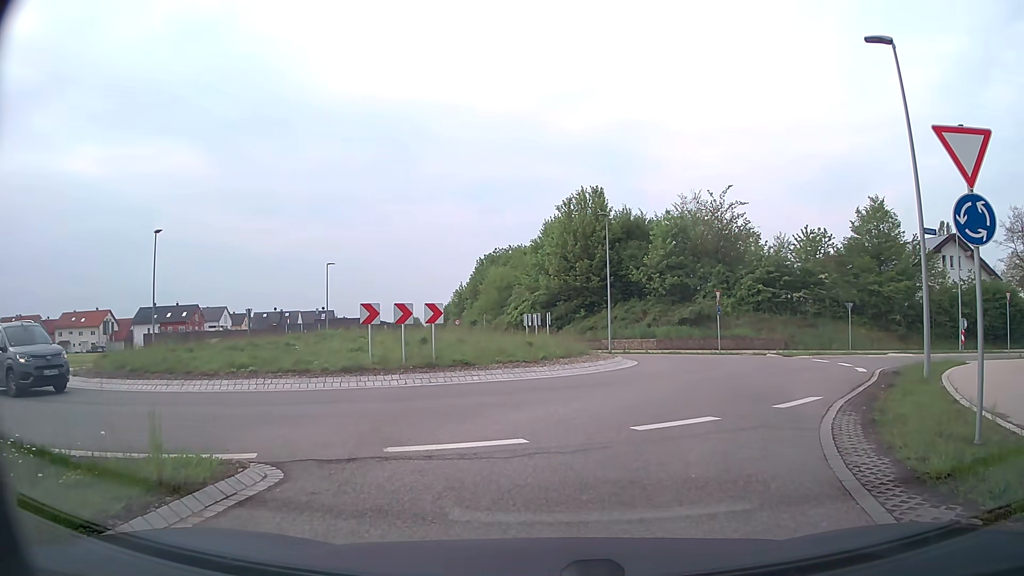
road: secondary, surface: asphalt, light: Day
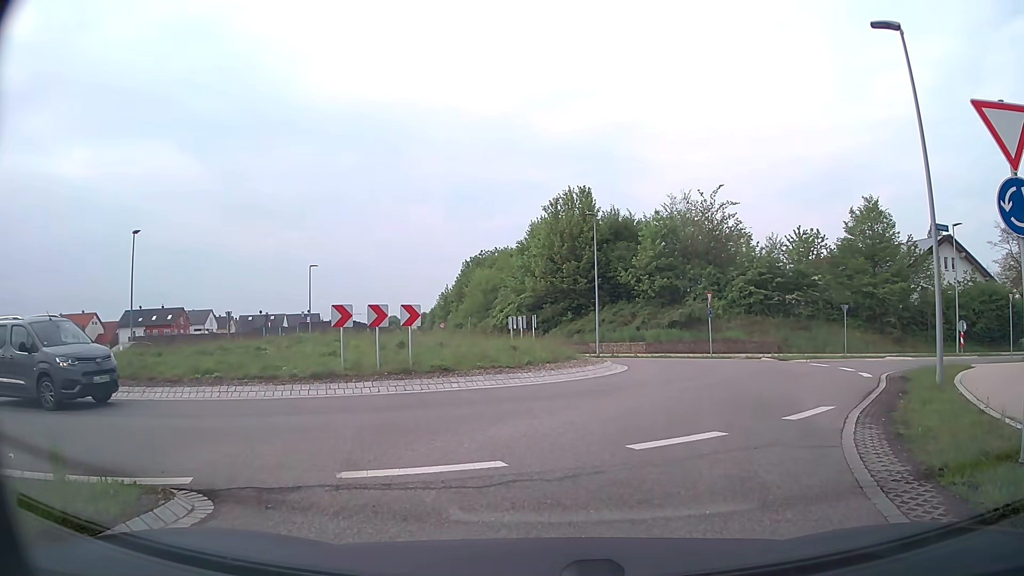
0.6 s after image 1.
(0.0, +1.1) m; +1°
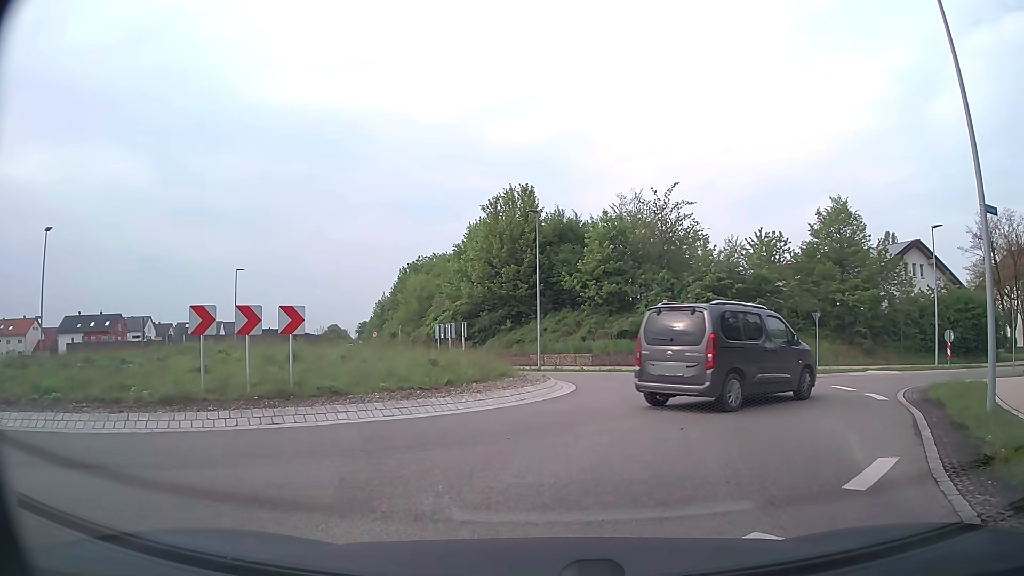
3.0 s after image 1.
(+0.1, +4.1) m; +3°
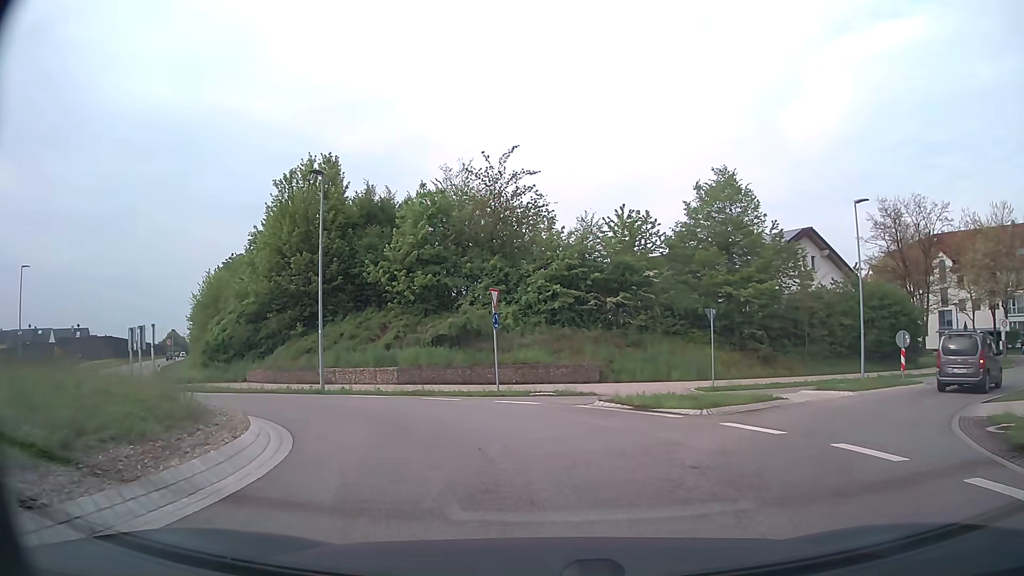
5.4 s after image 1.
(+1.8, +10.2) m; +15°
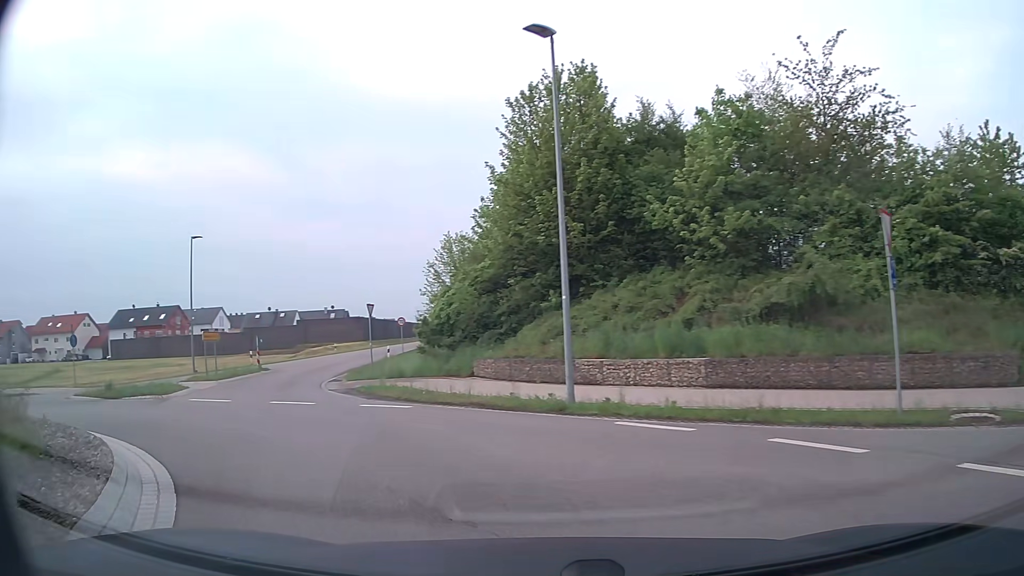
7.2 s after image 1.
(-1.8, +11.3) m; -24°
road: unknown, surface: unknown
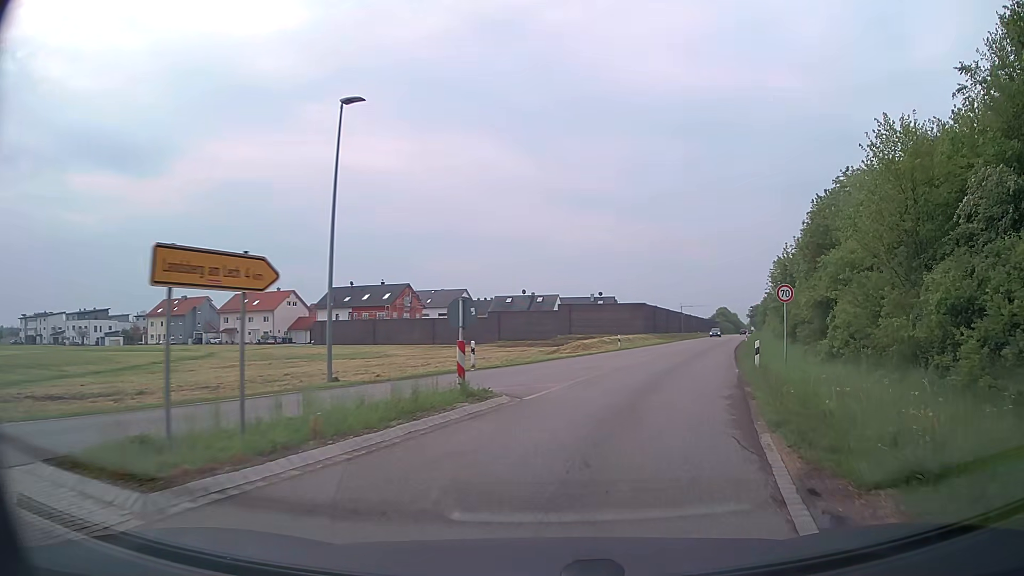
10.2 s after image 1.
(-8.5, +22.1) m; -23°
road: secondary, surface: asphalt
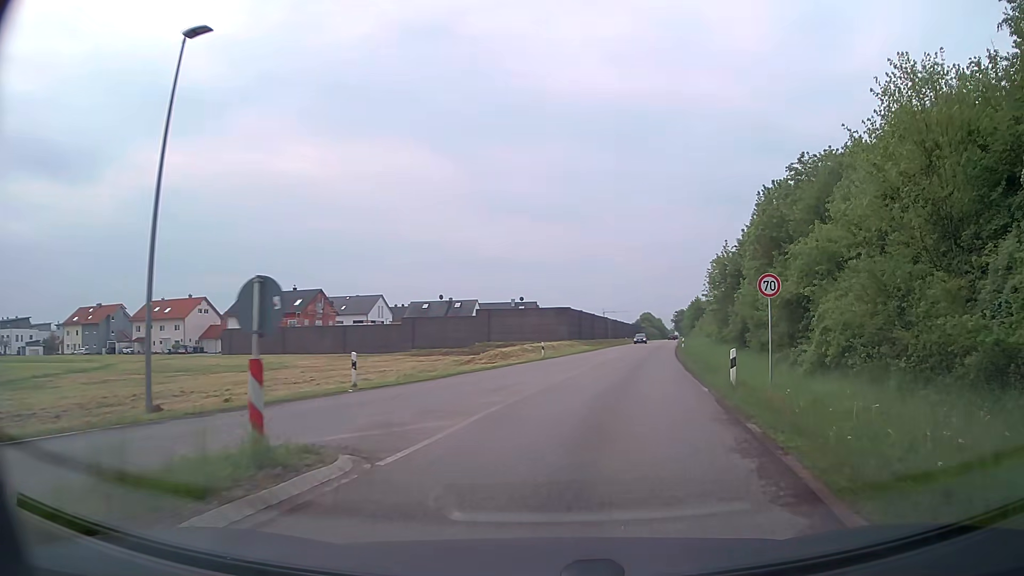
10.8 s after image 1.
(+0.3, +6.0) m; +6°
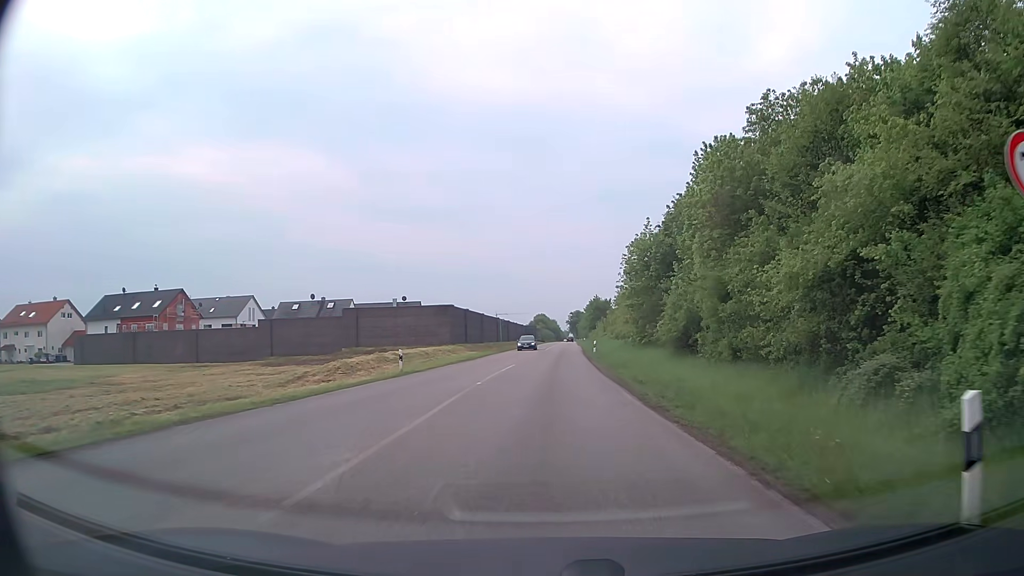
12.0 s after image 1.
(+1.3, +13.2) m; +10°
(0, +10) (0, +20) (+1, +30) (+1, +40) (+1, +50) (+2, +60) (+2, +70) (+3, +80) (+3, +90) (+4, +100) m
